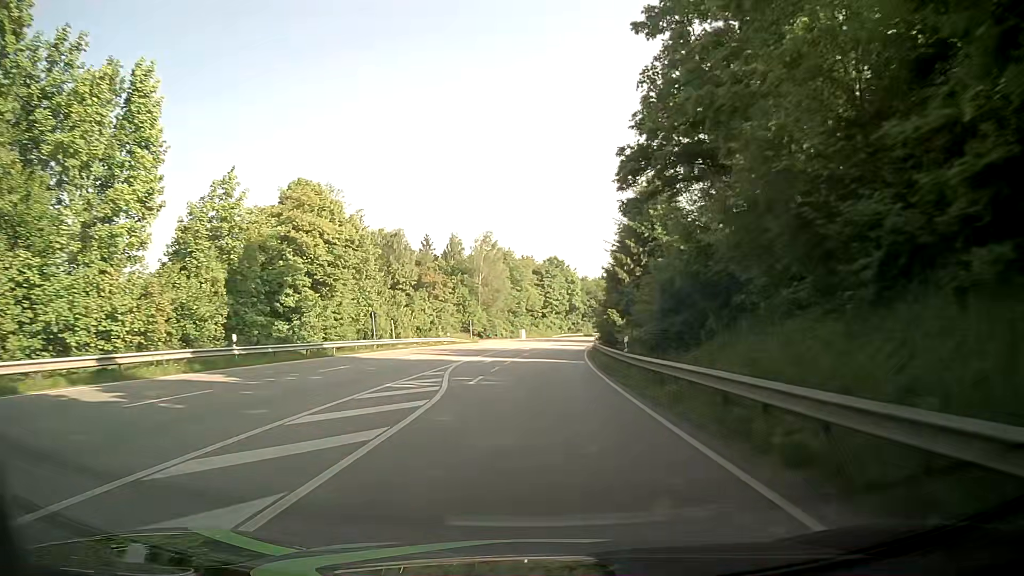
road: primary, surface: asphalt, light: Day
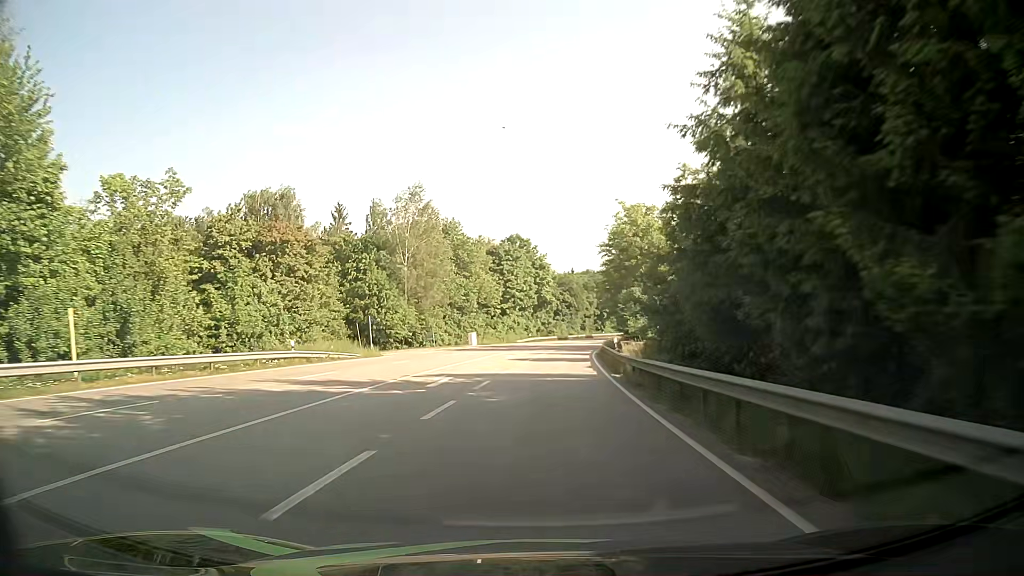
(+1.1, +37.7) m; +3°
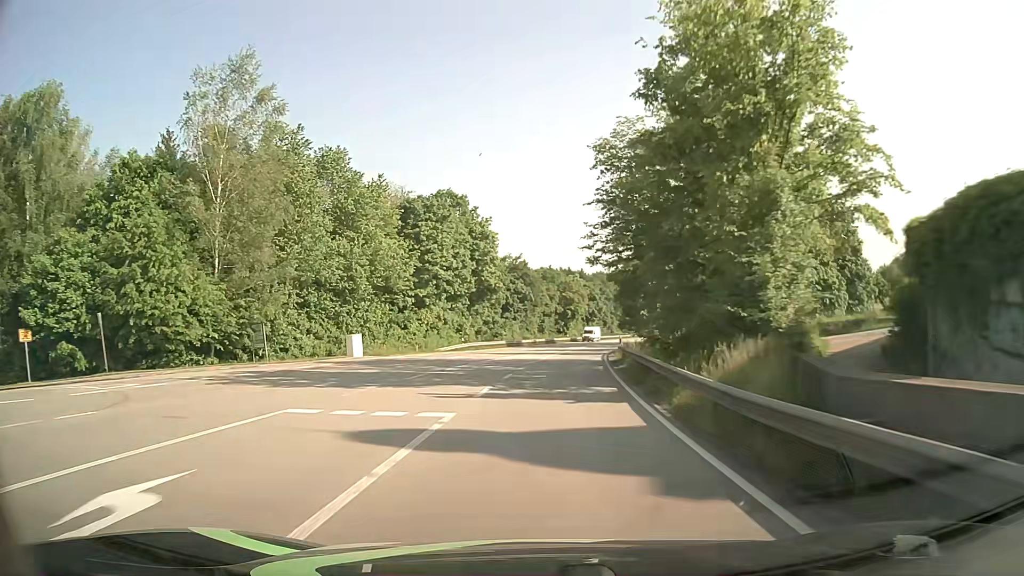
(+1.4, +37.6) m; +4°
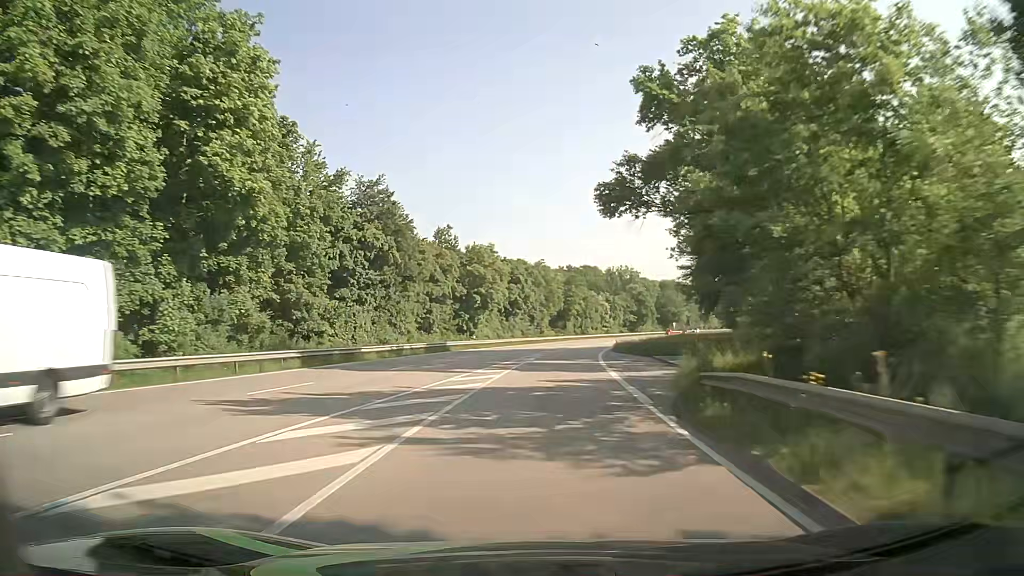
(+3.4, +49.9) m; +7°
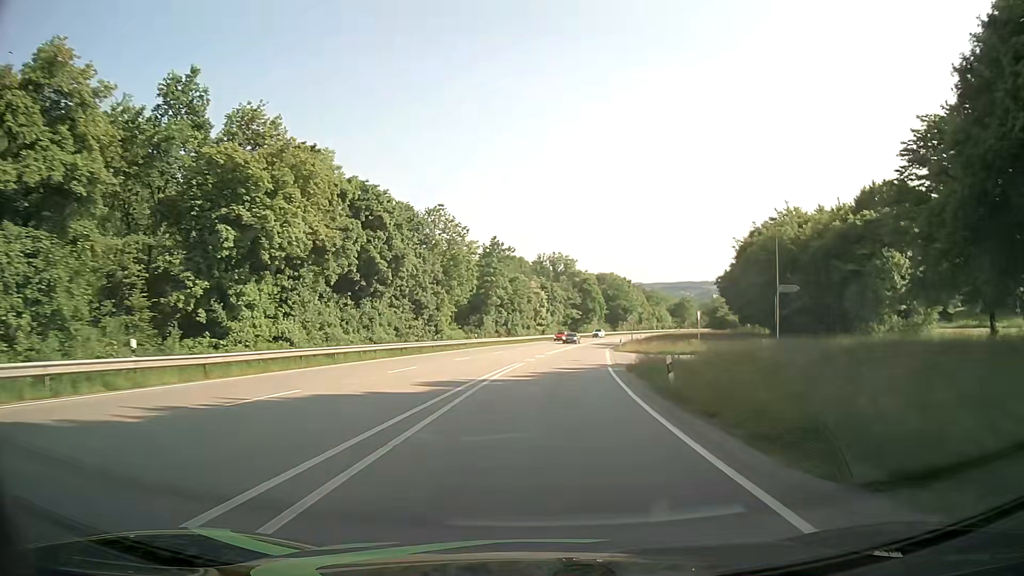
(+2.9, +50.1) m; +7°
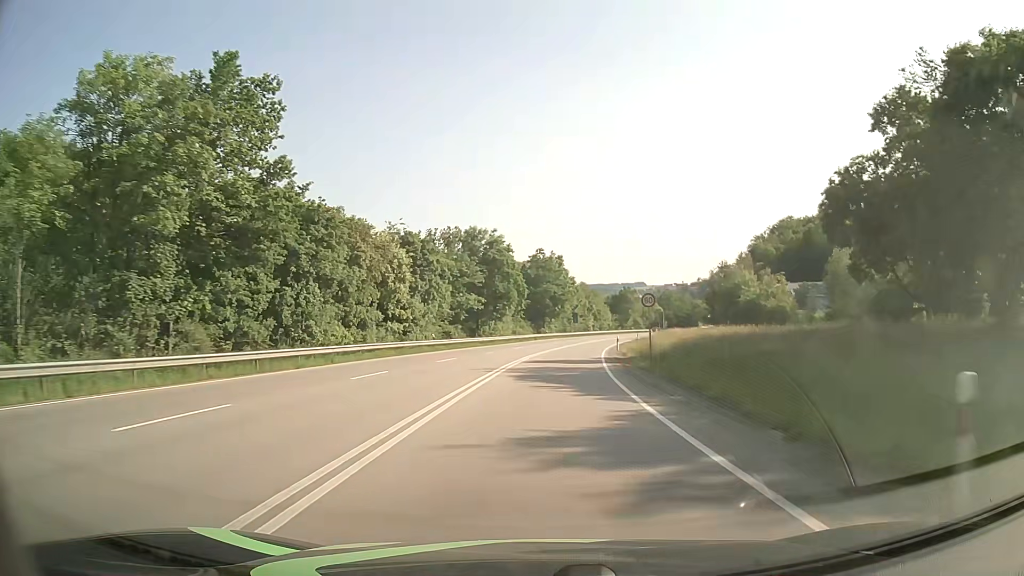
(+4.5, +62.6) m; +8°
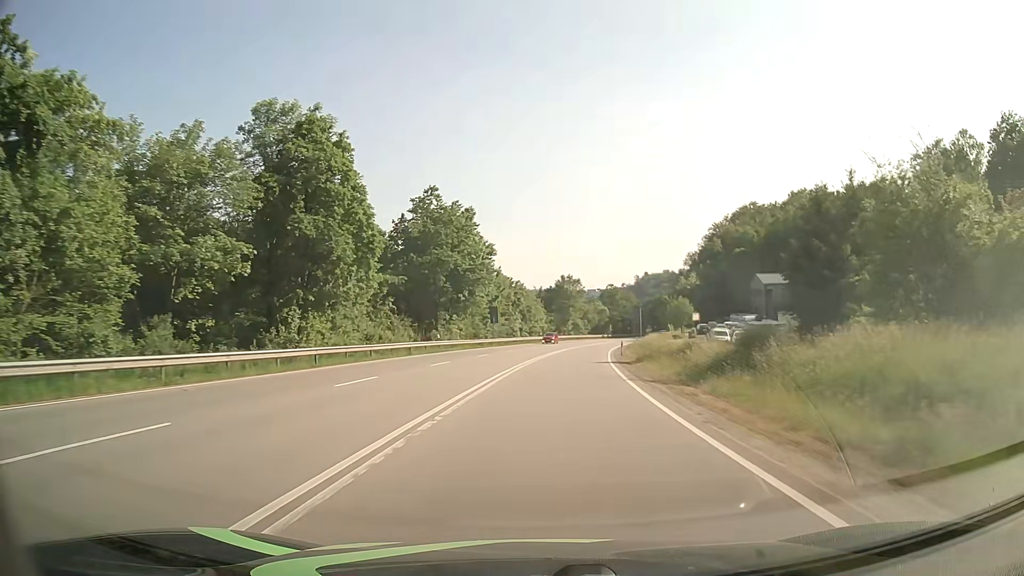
(+2.9, +50.0) m; +7°
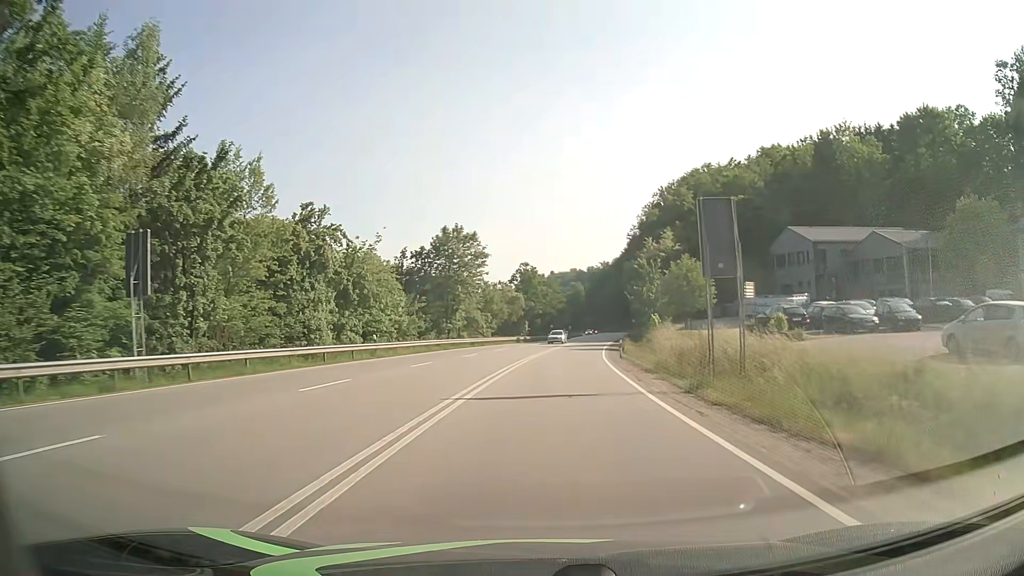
(+4.4, +60.1) m; +8°
(0, +10) (+1, +20) (+1, +30) (+2, +40) (+3, +50) (+4, +60) (+6, +70) (+7, +80) (+9, +89) (+10, +99) m
